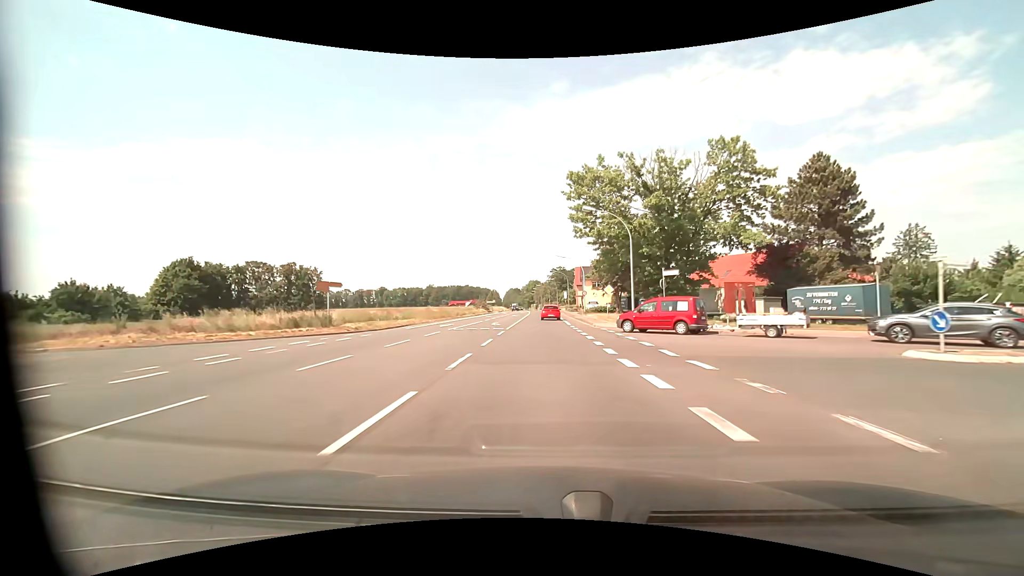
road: primary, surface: asphalt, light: Day
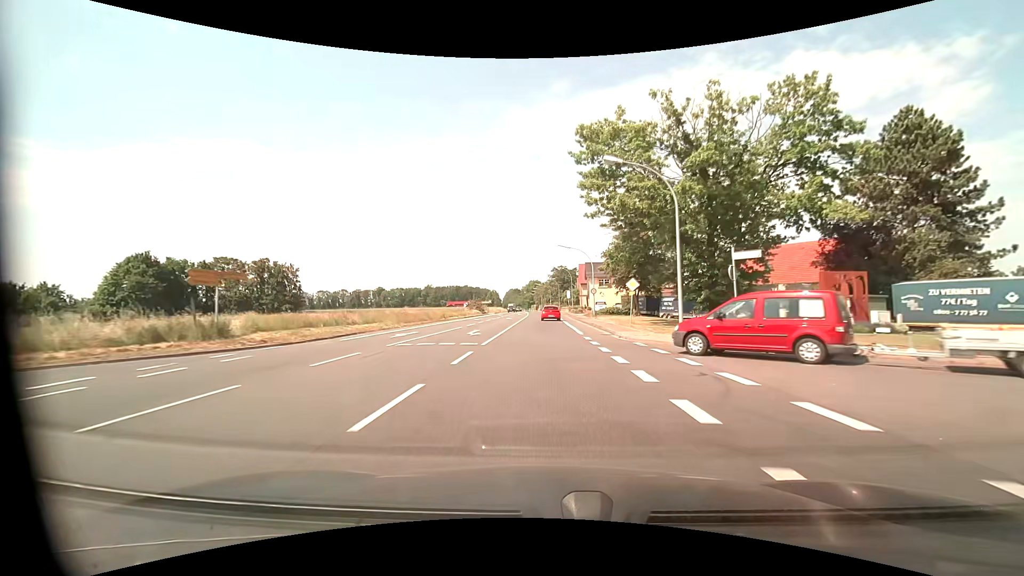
(0.0, +11.2) m; 0°
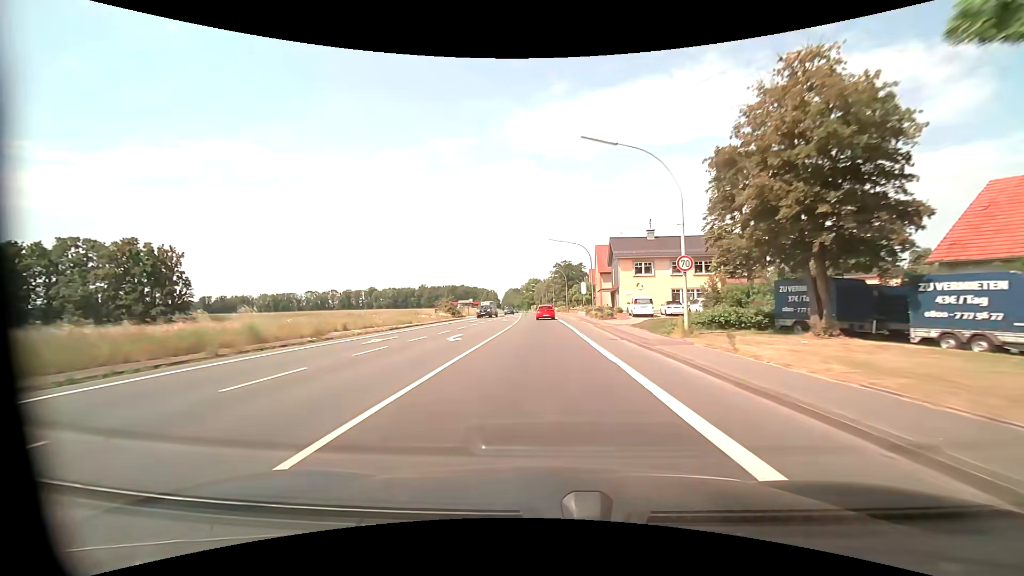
(-0.1, +33.6) m; 0°
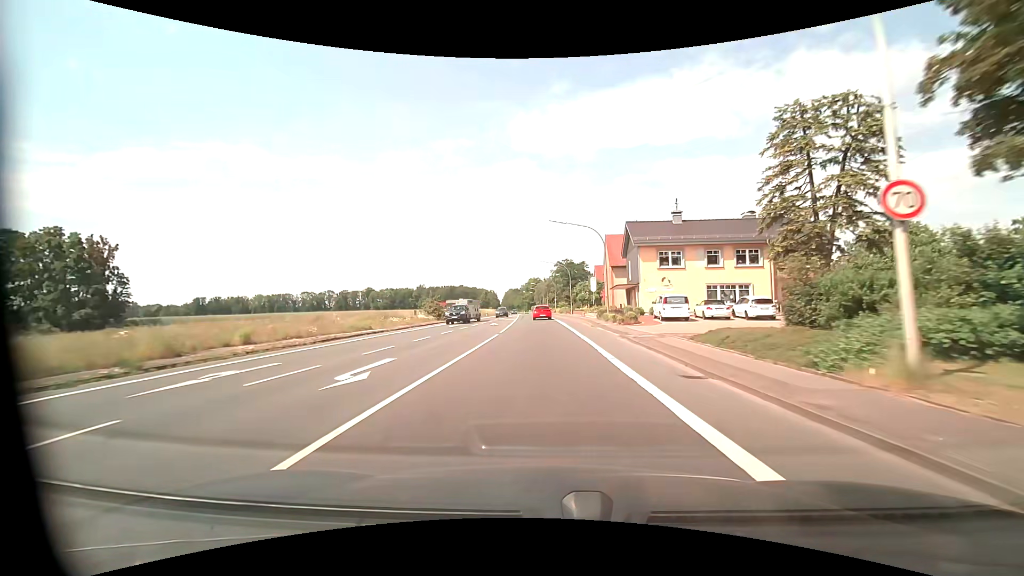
(0.0, +11.2) m; 0°
(0, +10) (0, +20) (0, +30) (-1, +40) (-1, +50) (-2, +60) (-2, +70) (-3, +80) (-3, +90) (-4, +100) m
